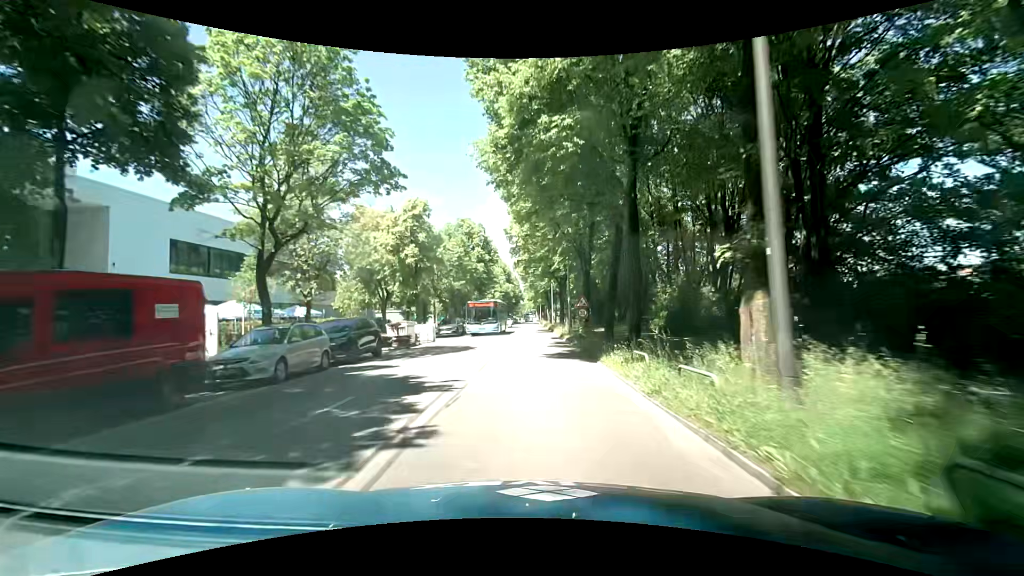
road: secondary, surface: asphalt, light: Day
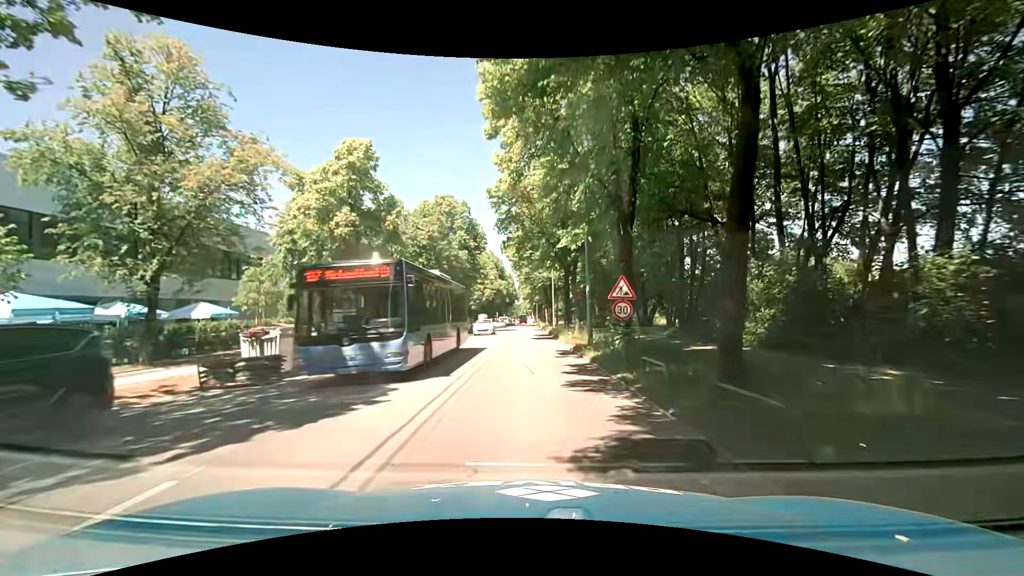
(-0.1, +13.5) m; -1°
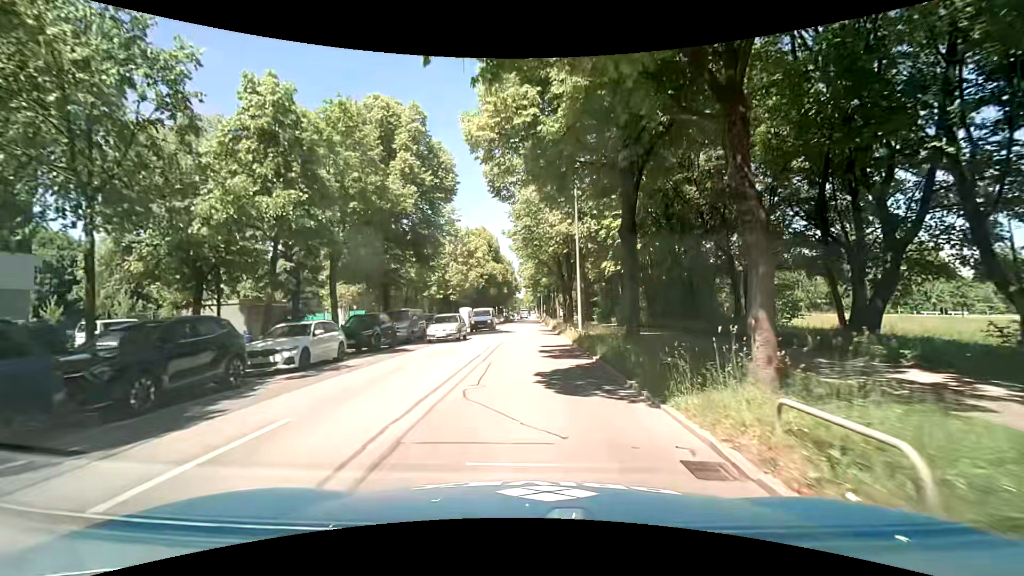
(+0.3, +24.5) m; -1°
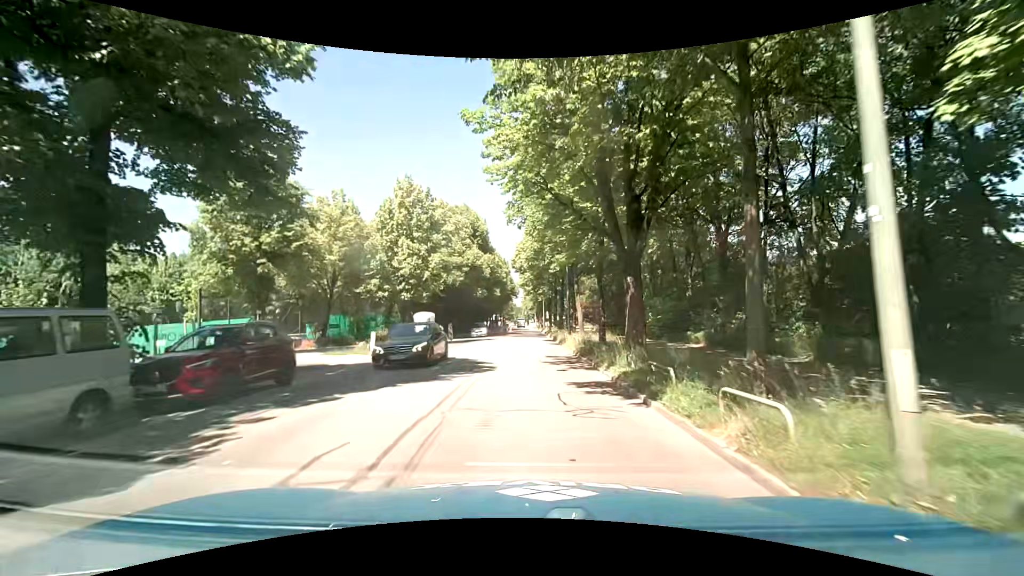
(+0.2, +22.7) m; +1°
(0, +10) (0, +20) (0, +30) (0, +40) (0, +50) (0, +60) (0, +70) (0, +80) (+1, +90) (+1, +100) m
